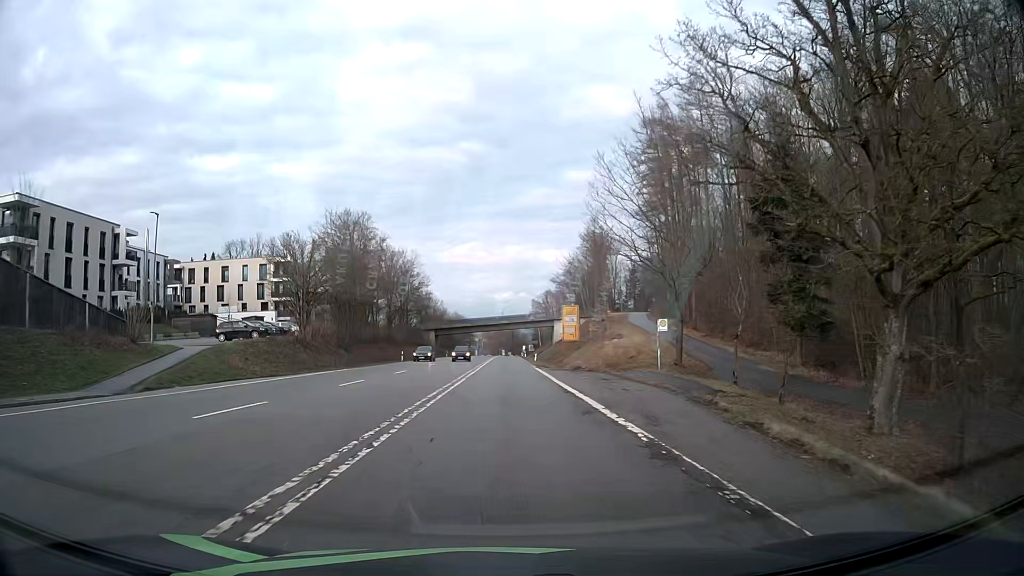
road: secondary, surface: asphalt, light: Day
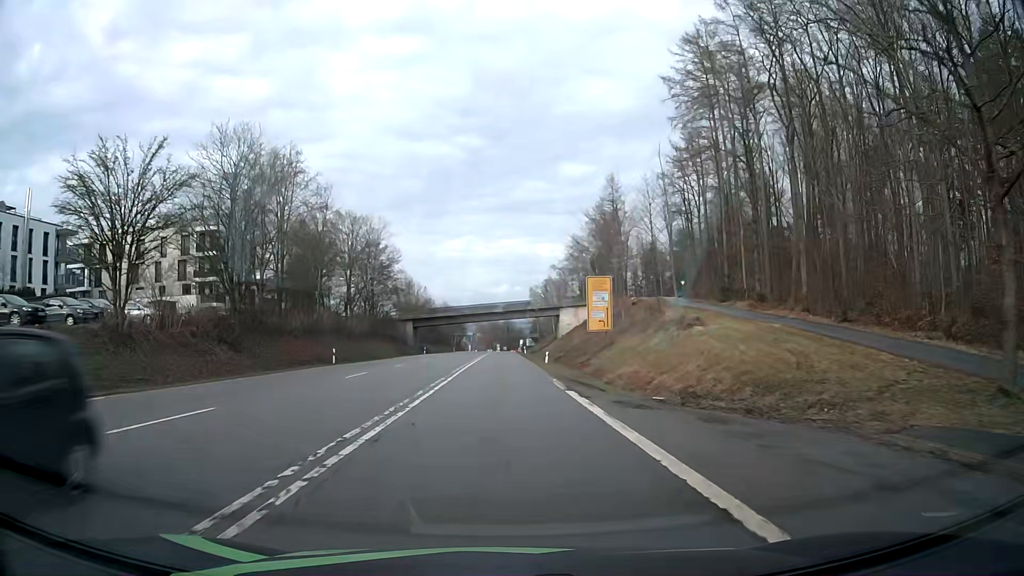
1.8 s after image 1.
(+0.1, +26.1) m; +1°
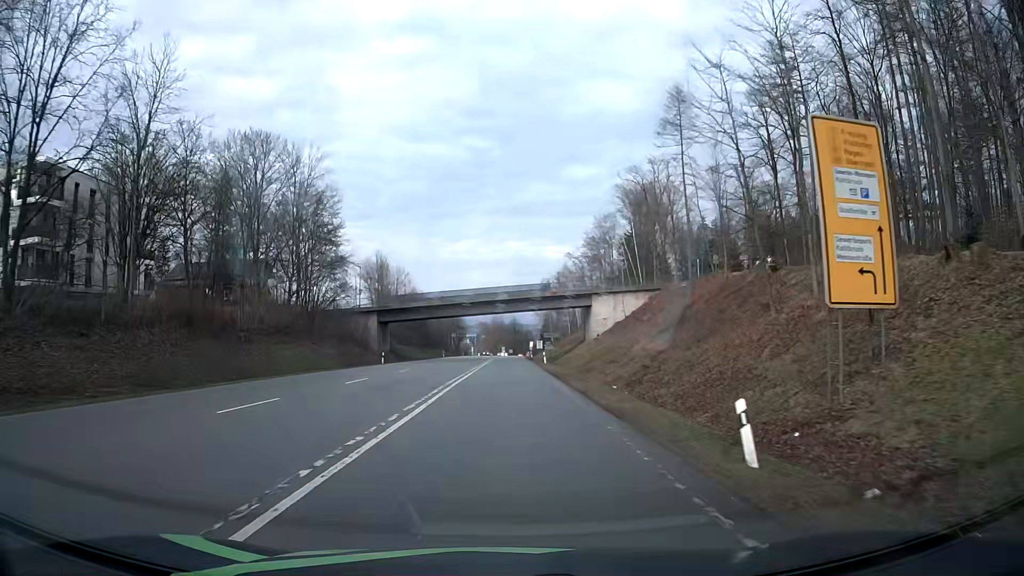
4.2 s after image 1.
(-0.3, +35.4) m; -1°
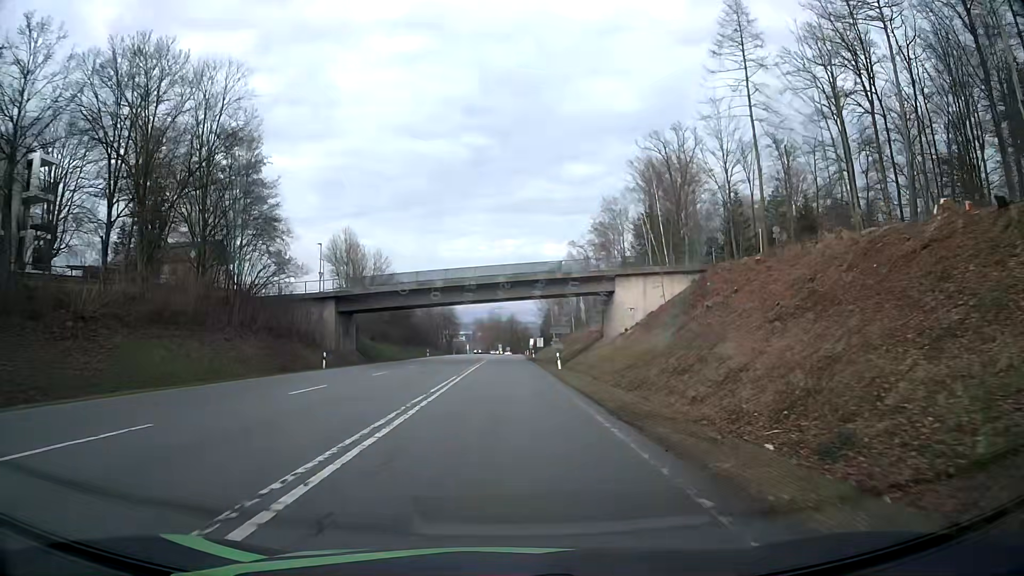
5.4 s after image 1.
(0.0, +18.1) m; 0°
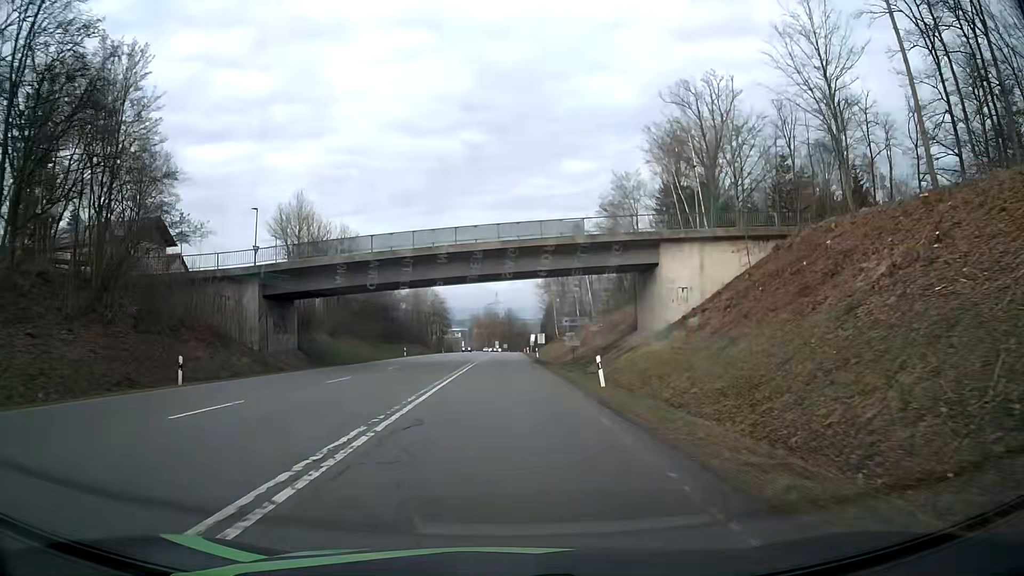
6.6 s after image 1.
(0.0, +18.3) m; 0°
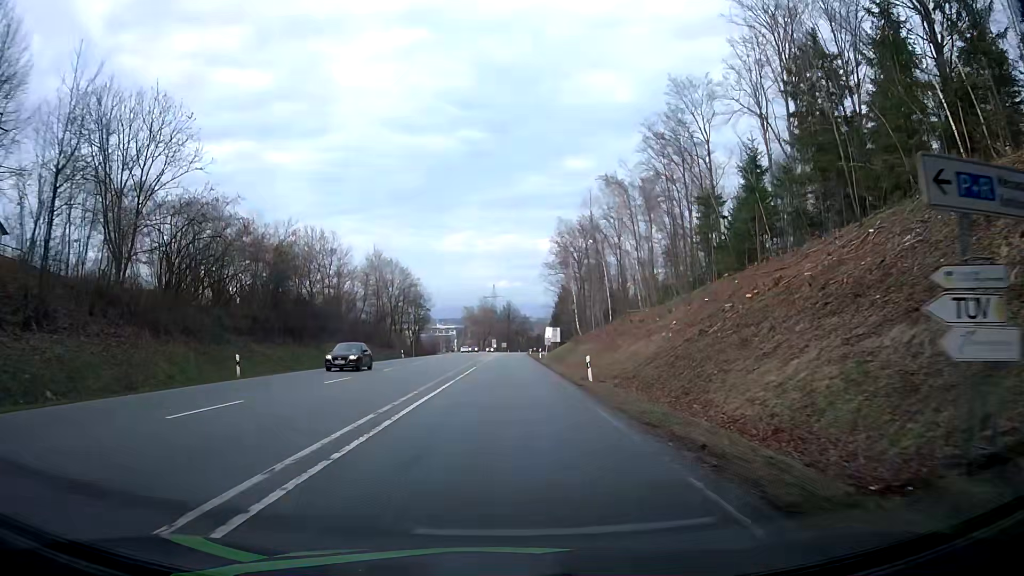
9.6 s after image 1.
(+0.1, +45.7) m; 0°
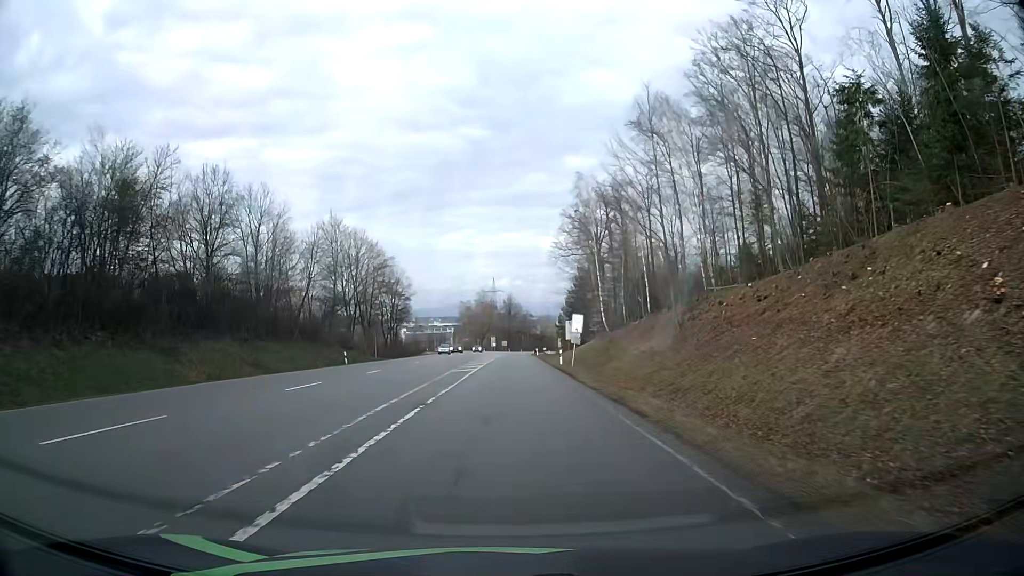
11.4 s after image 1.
(-0.1, +27.0) m; 0°
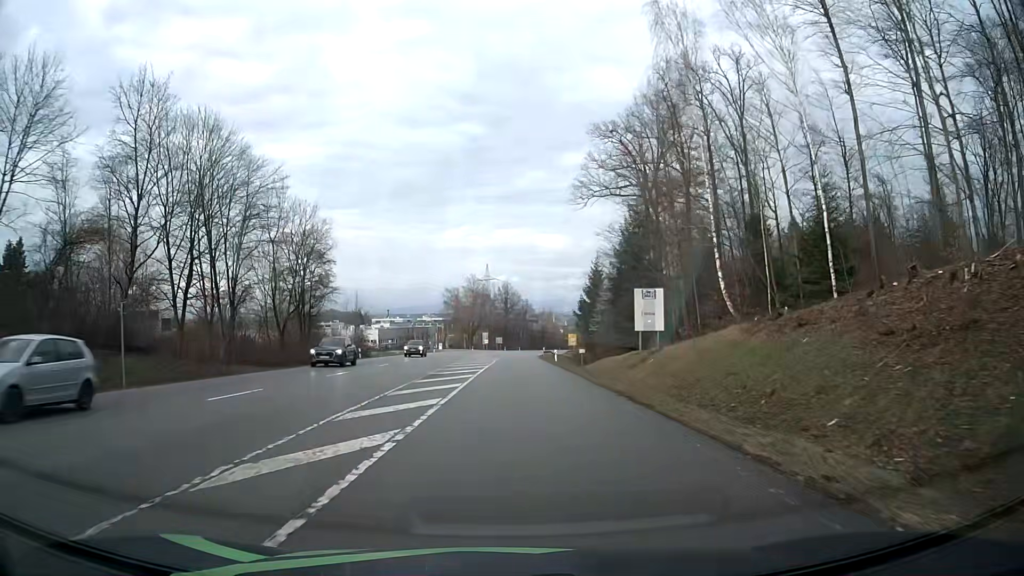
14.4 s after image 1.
(+0.1, +44.1) m; 0°
(0, +10) (0, +20) (0, +30) (0, +40) (0, +50) (+1, +60) (+1, +70) (+1, +80) (+2, +90) (+2, +100) m
